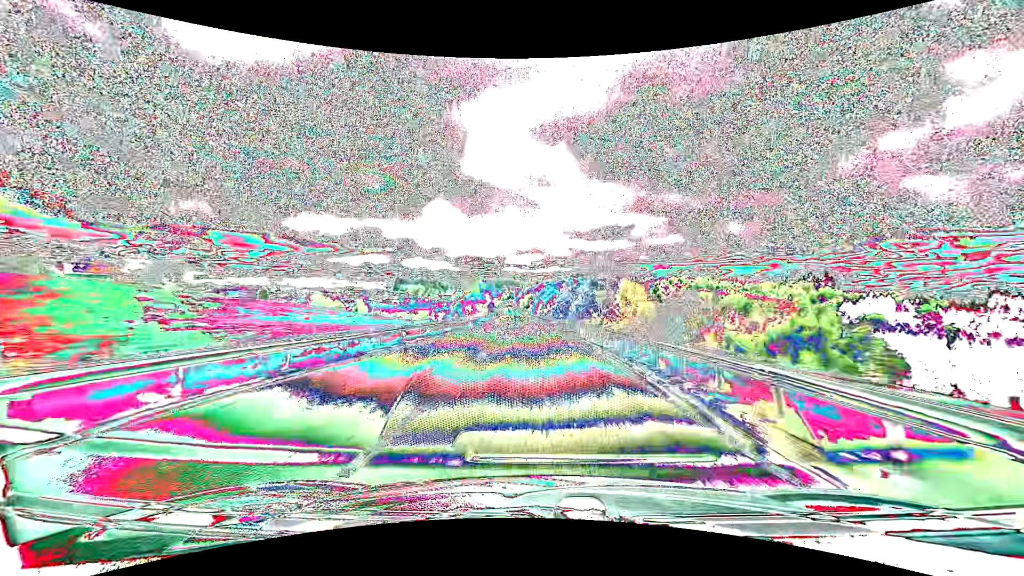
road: primary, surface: asphalt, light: Day
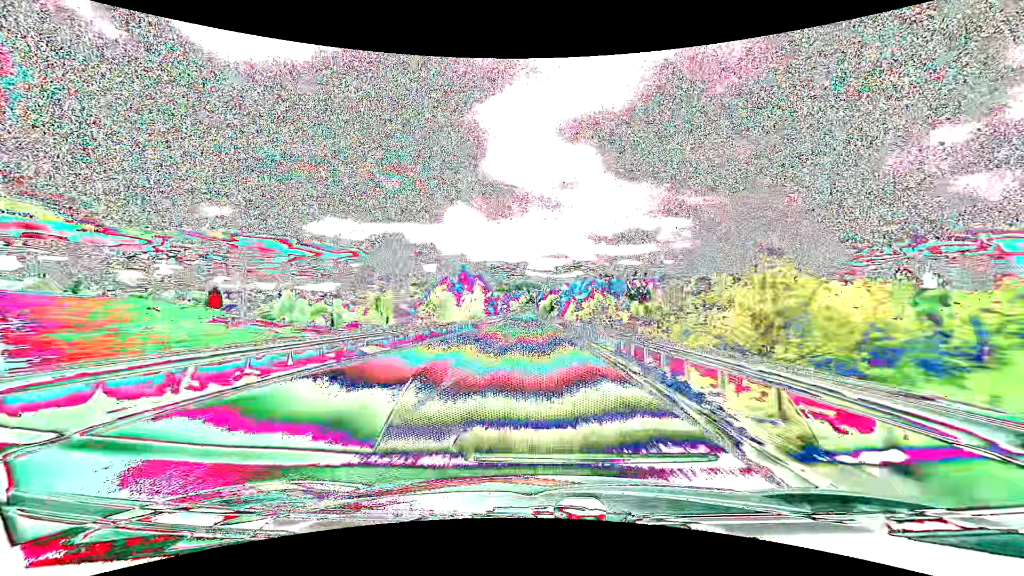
(-1.6, +67.9) m; -2°
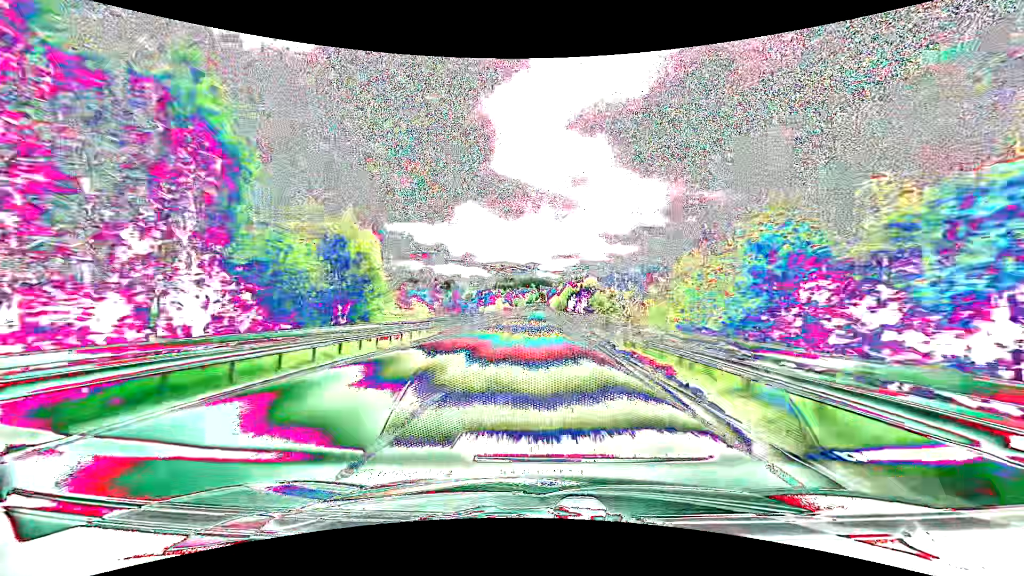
(-1.2, +84.7) m; -1°
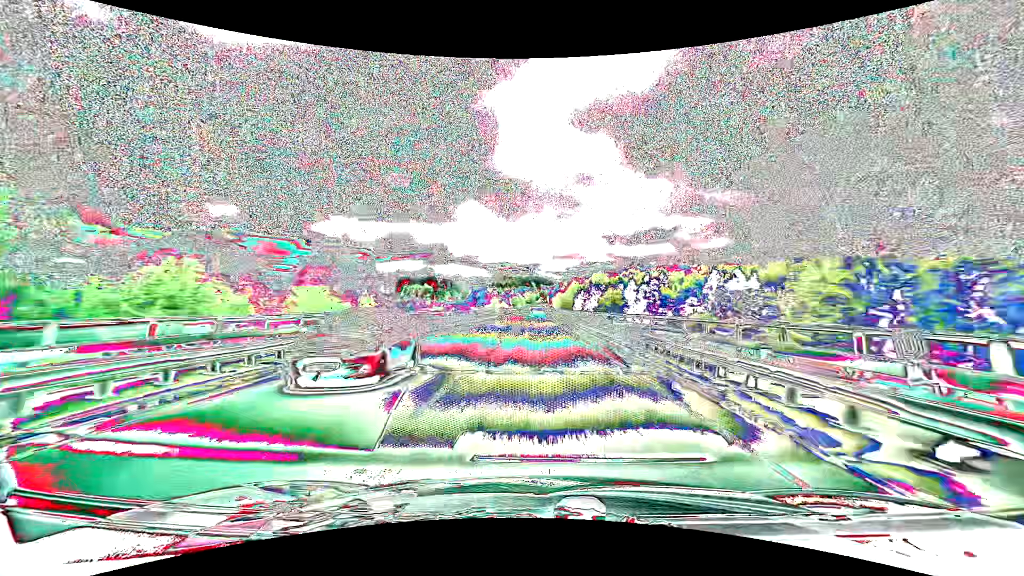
(0.0, +33.8) m; 0°
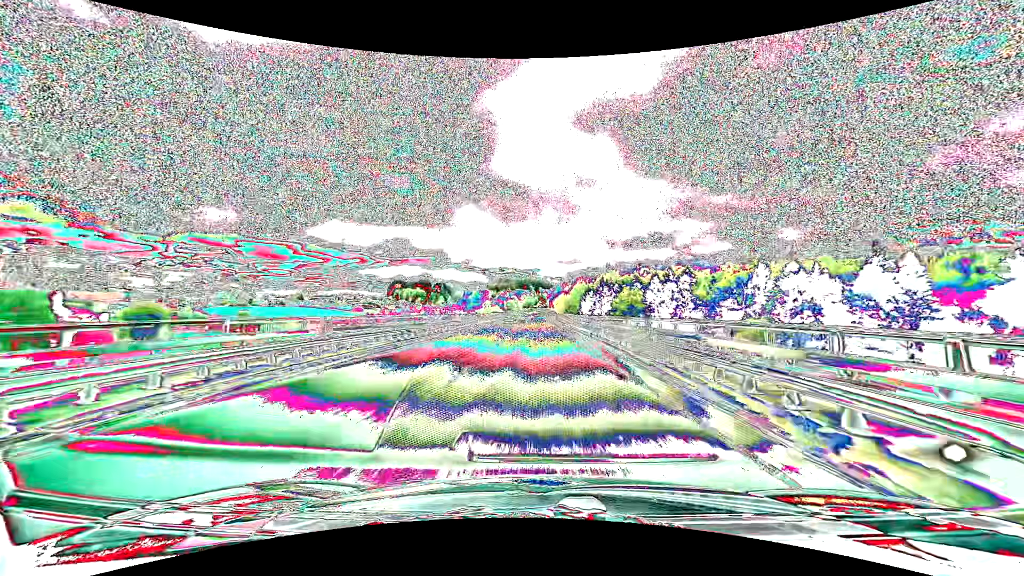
(+0.2, +33.6) m; 0°
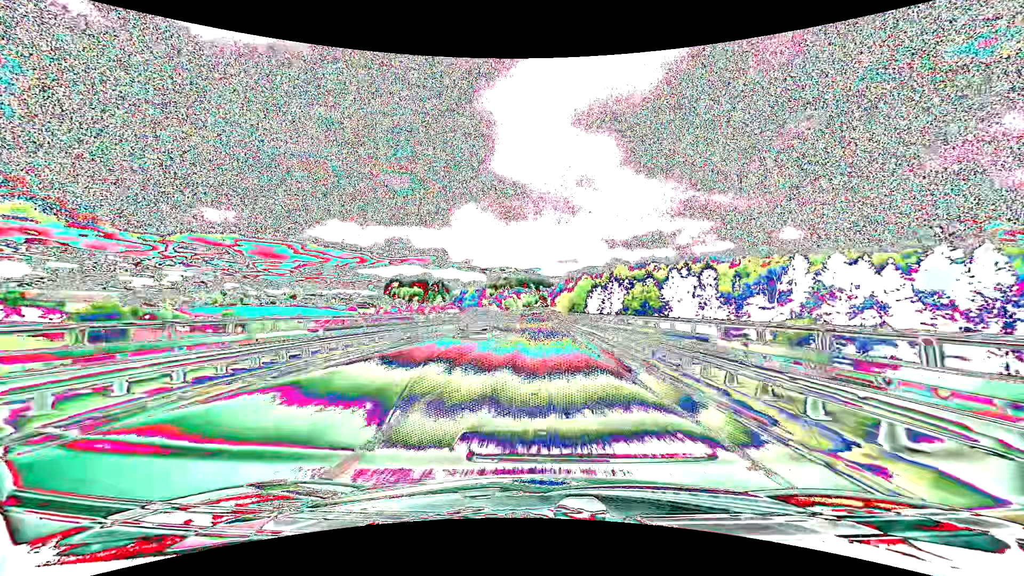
(0.0, +16.7) m; 0°
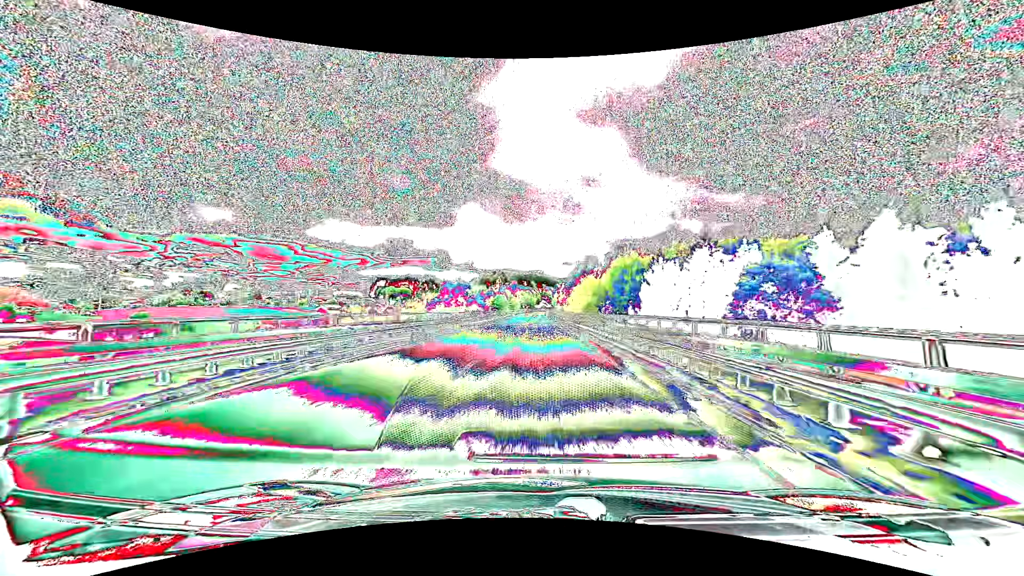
(-0.2, +65.9) m; 0°
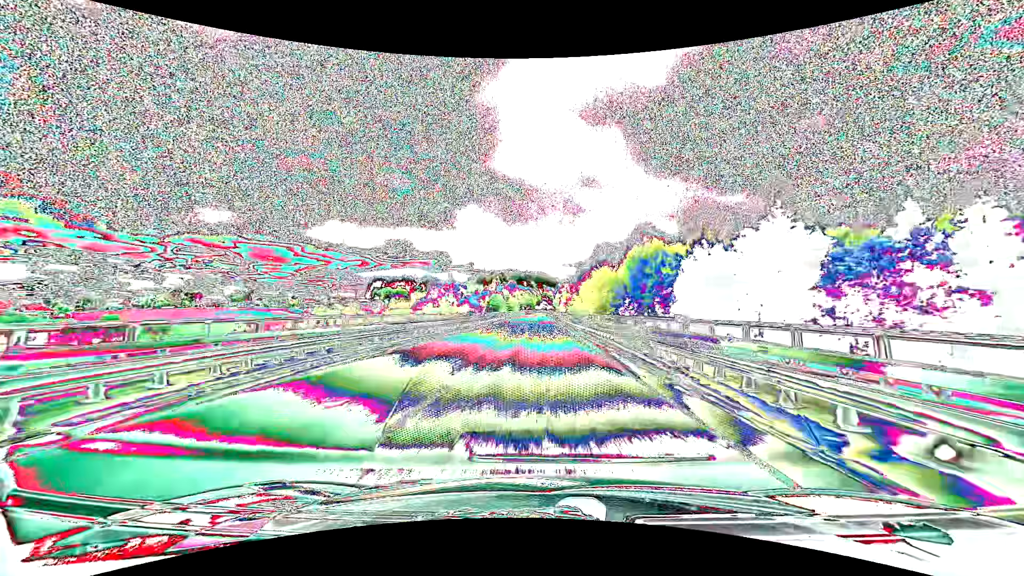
(0.0, +16.1) m; 0°
(0, +10) (0, +20) (0, +30) (0, +40) (0, +50) (0, +60) (0, +70) (0, +80) (0, +90) (0, +100) m
